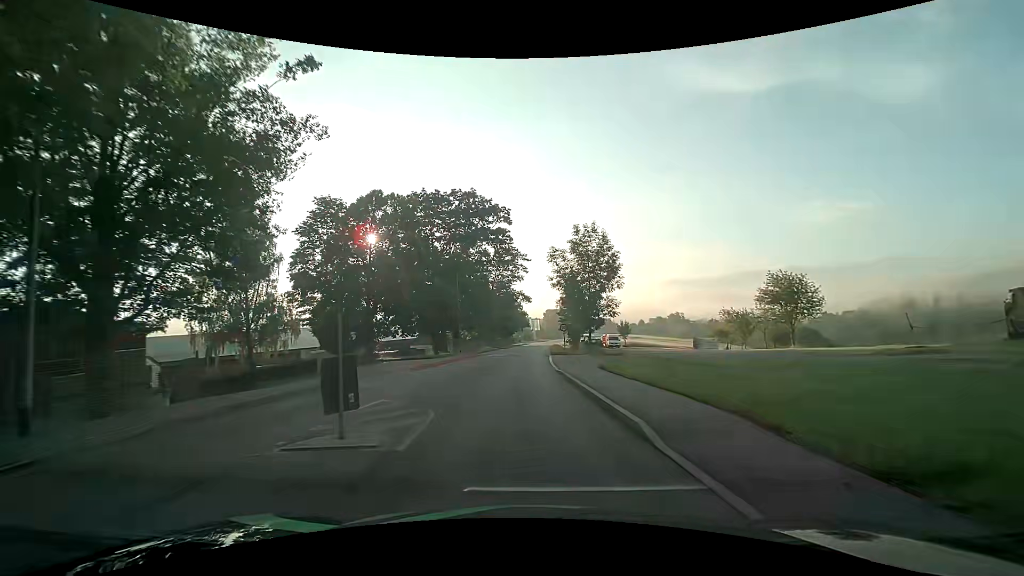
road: tertiary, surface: asphalt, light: Day
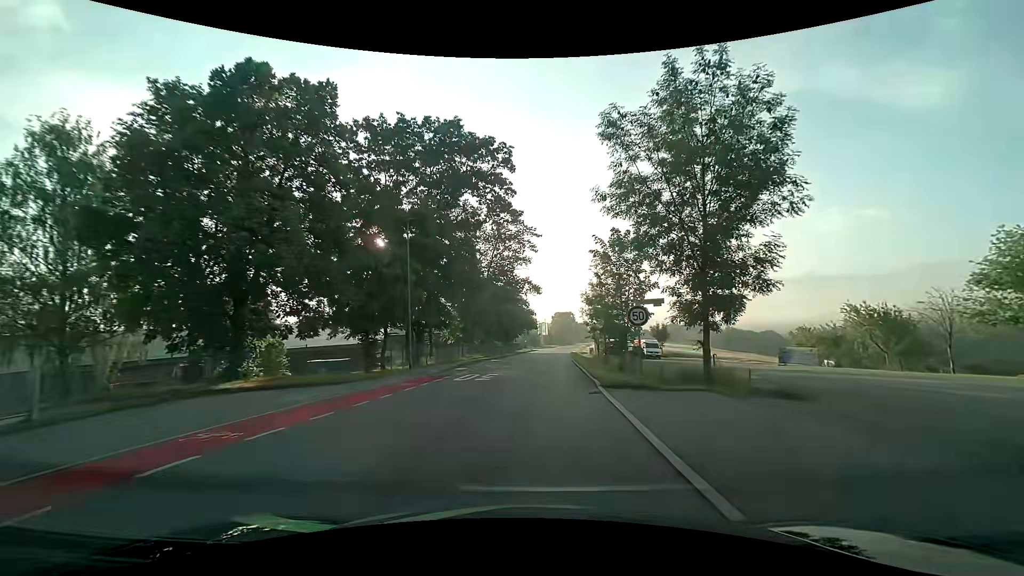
(-0.2, +23.3) m; 0°
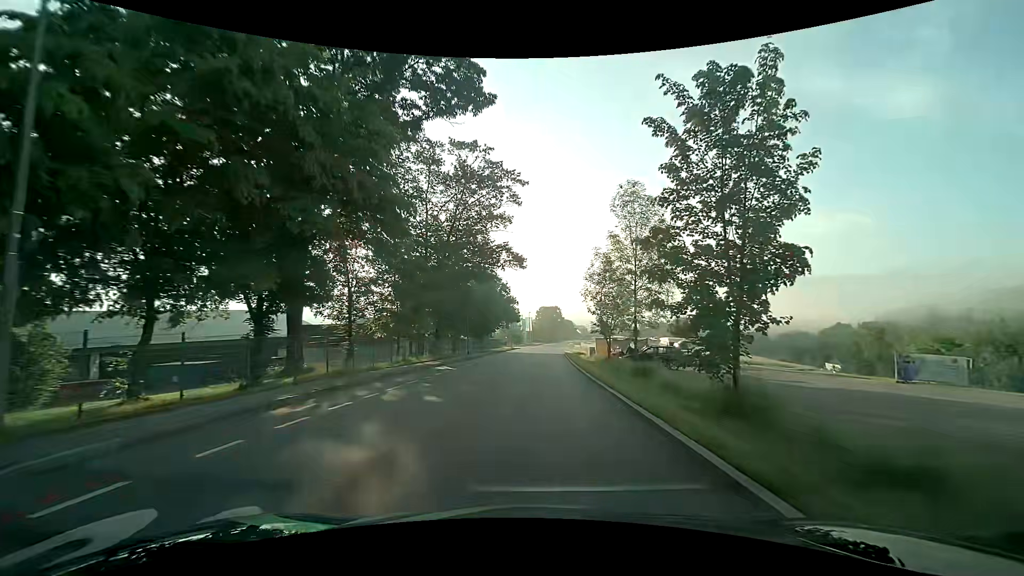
(+0.3, +19.6) m; +2°
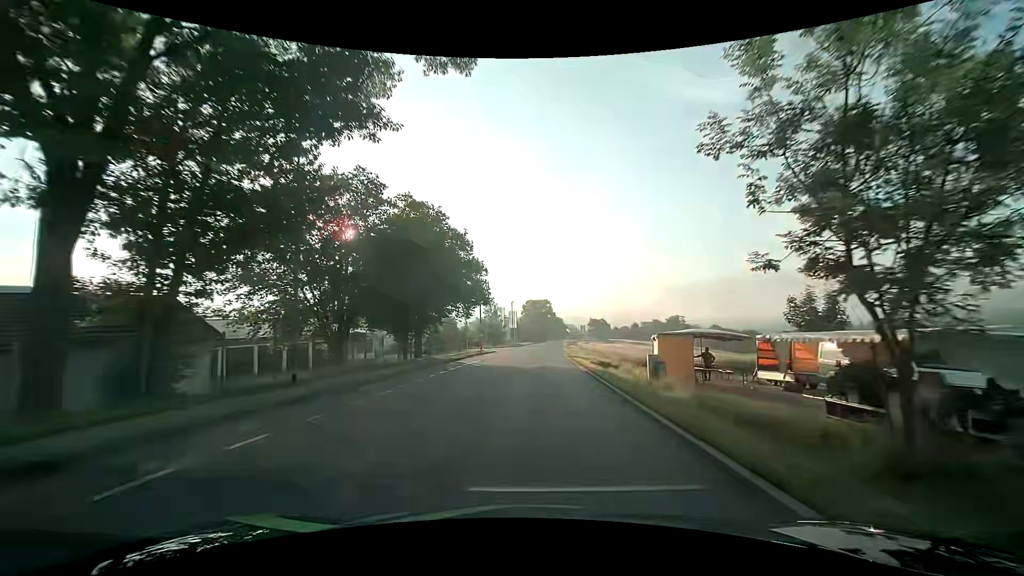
(+0.2, +32.0) m; +1°
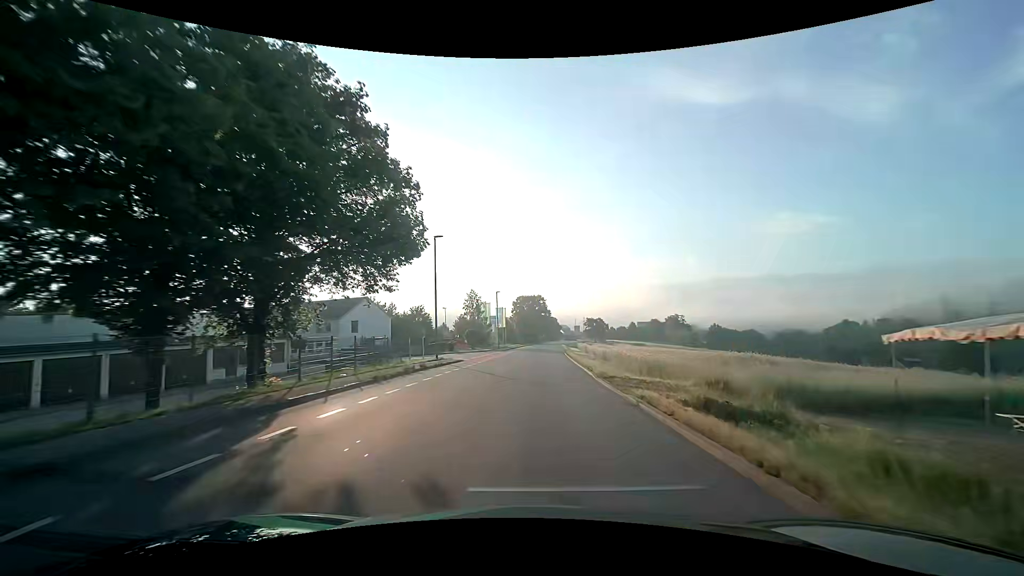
(+0.1, +21.5) m; +1°
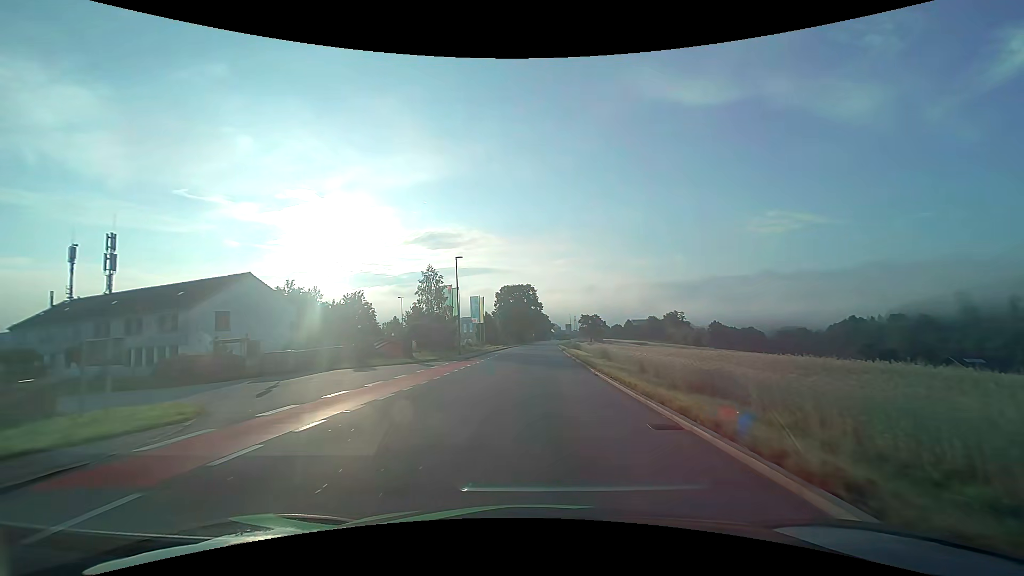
(+0.3, +29.6) m; +1°
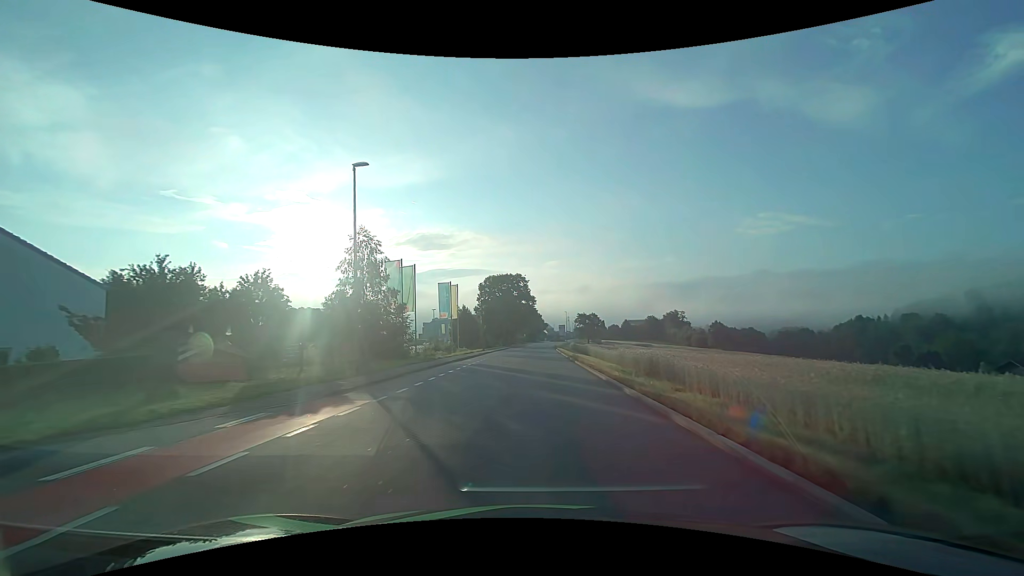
(+0.3, +22.4) m; +1°
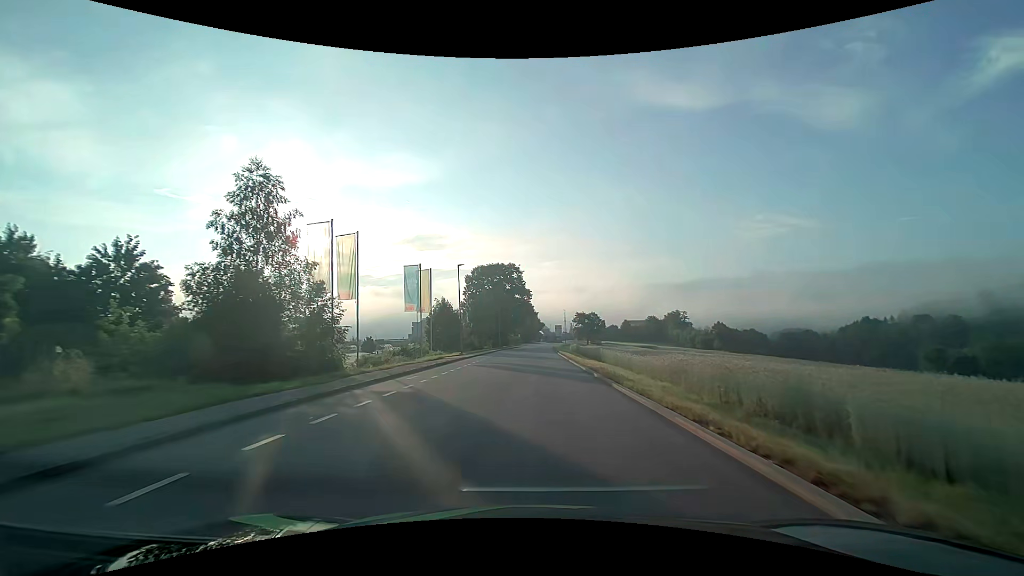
(0.0, +15.0) m; 0°
(0, +10) (0, +20) (0, +30) (0, +40) (+1, +50) (+1, +60) (+1, +70) (+2, +80) (+2, +90) (+2, +100) m
